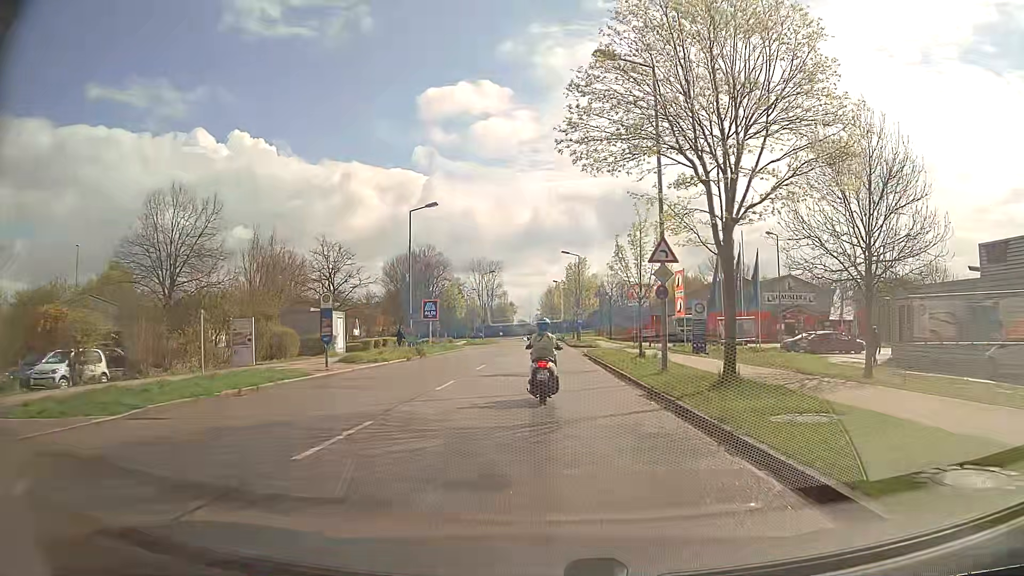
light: Day
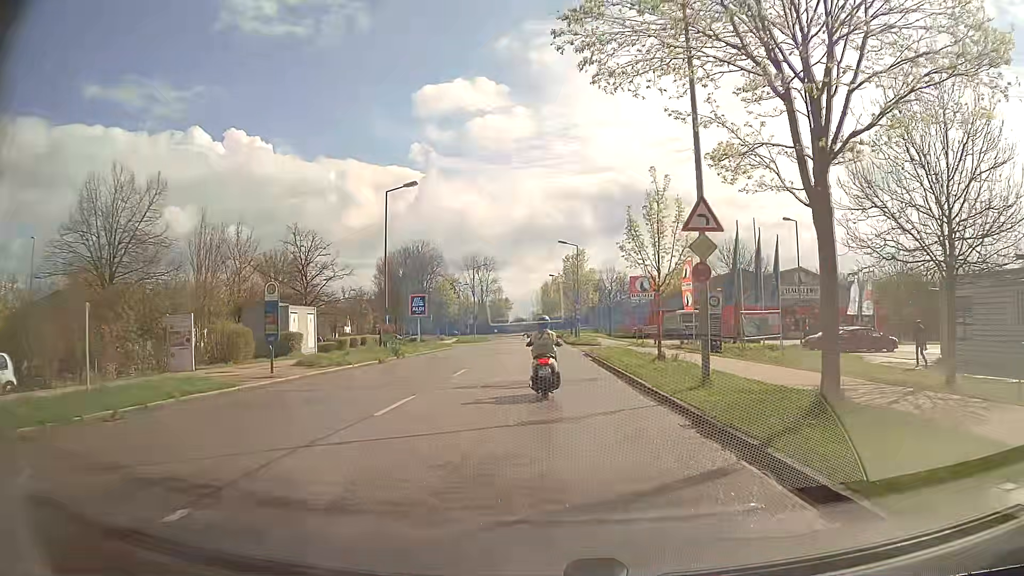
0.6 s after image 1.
(0.0, +5.2) m; 0°
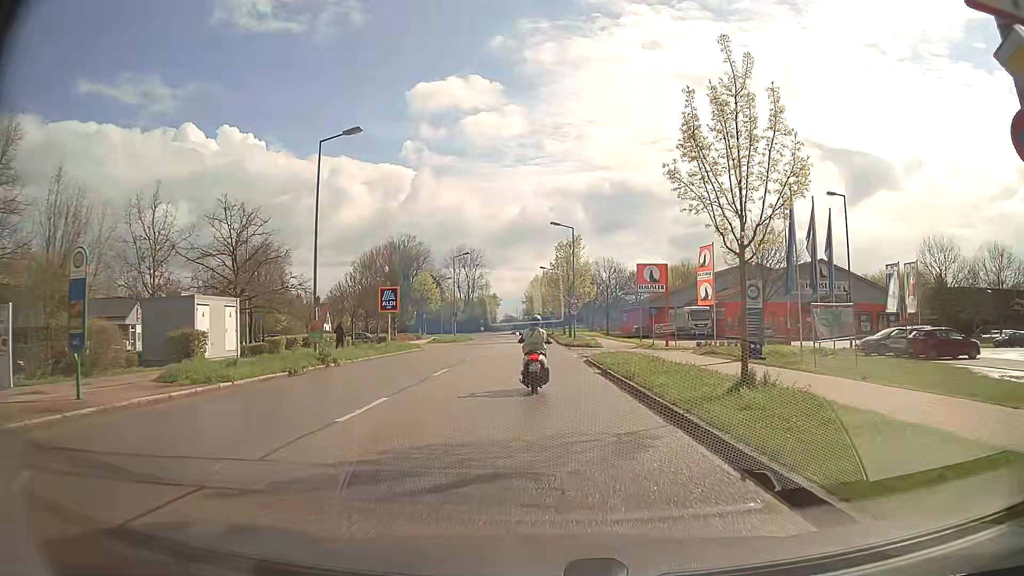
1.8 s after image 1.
(+0.1, +9.9) m; +2°
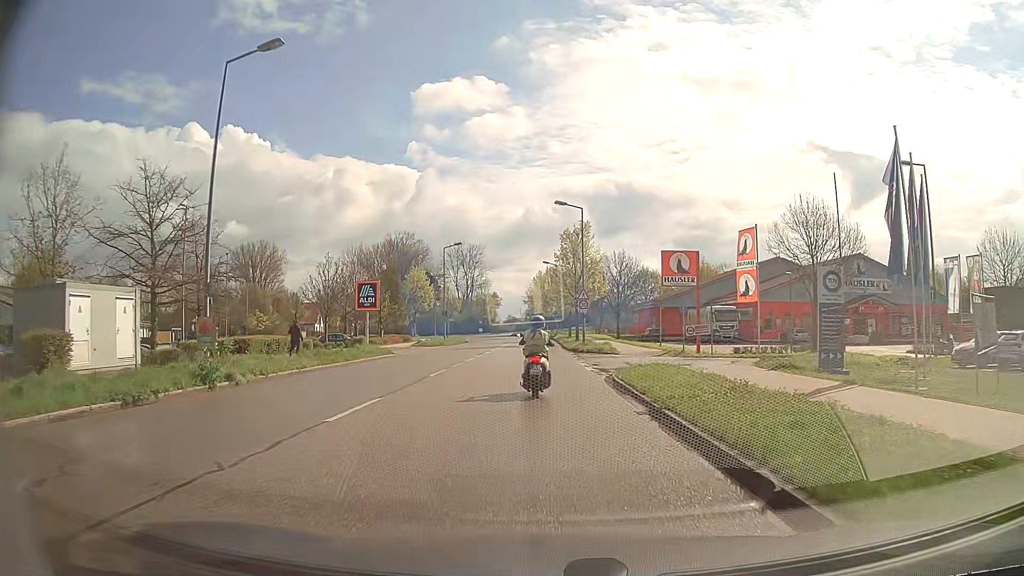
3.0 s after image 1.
(-0.1, +9.1) m; -2°
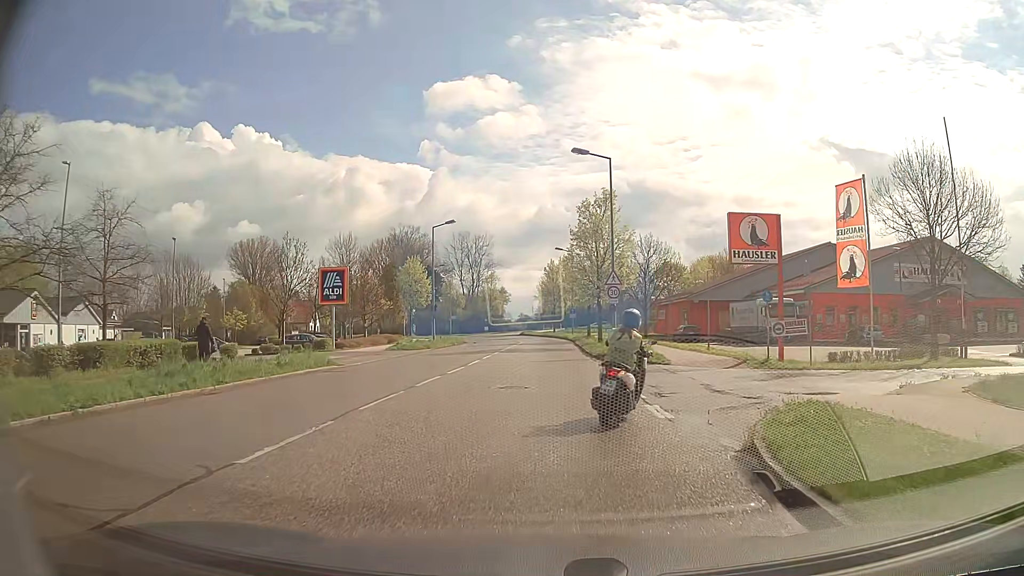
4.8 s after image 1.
(0.0, +12.1) m; 0°
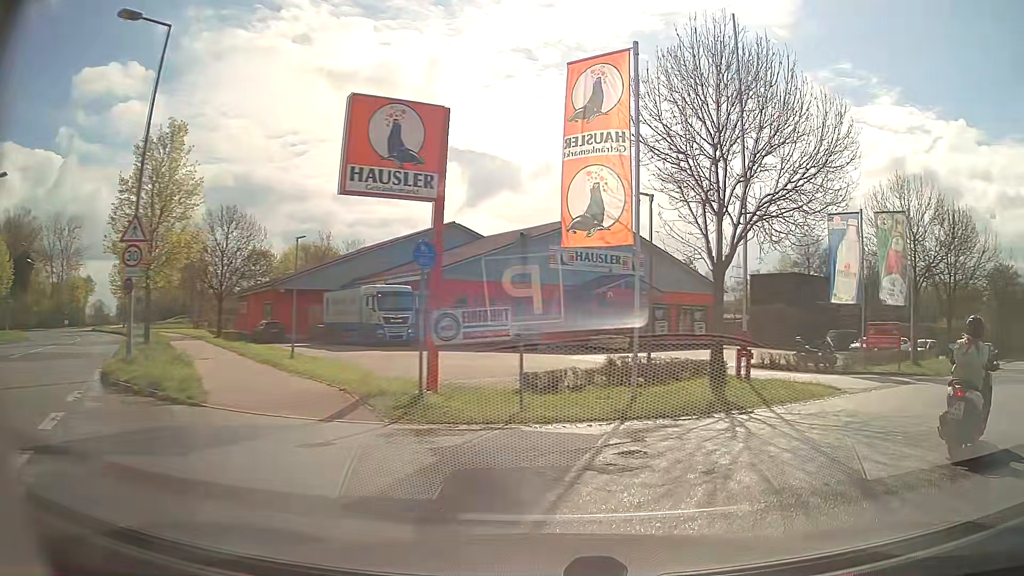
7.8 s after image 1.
(+2.2, +13.3) m; +33°
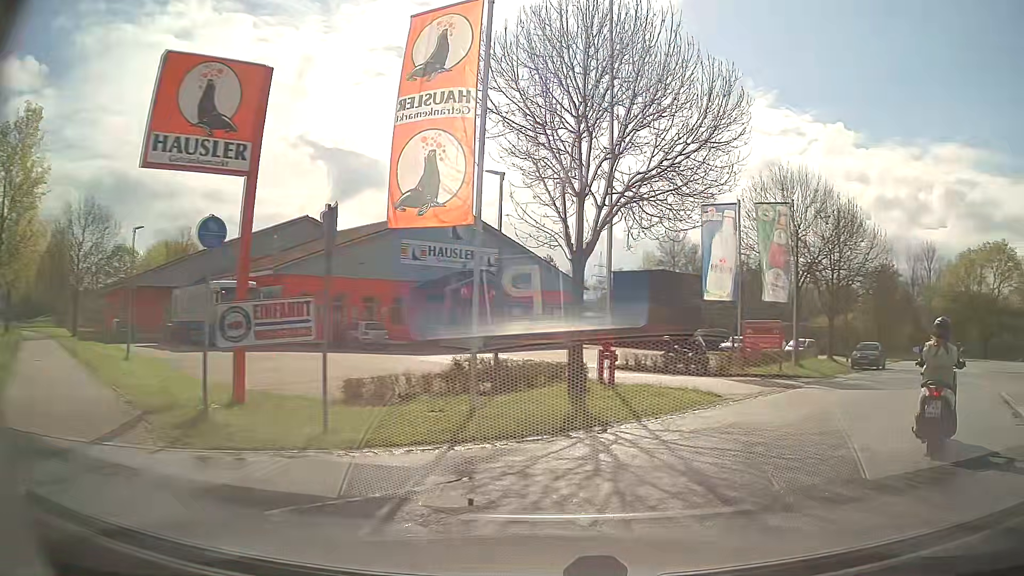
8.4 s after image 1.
(+0.3, +2.3) m; +12°
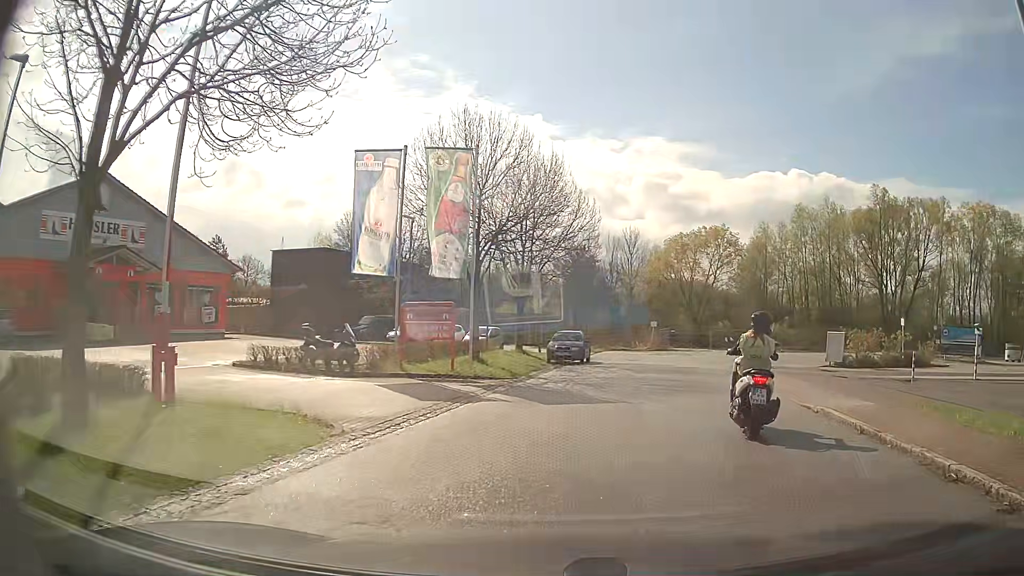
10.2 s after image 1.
(+1.9, +6.5) m; +28°
